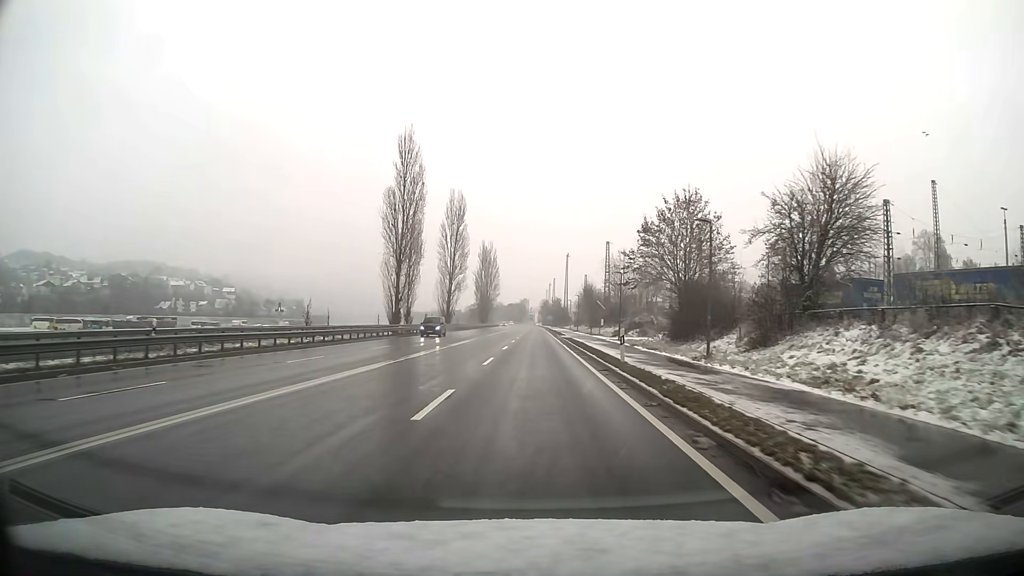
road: primary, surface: asphalt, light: Day
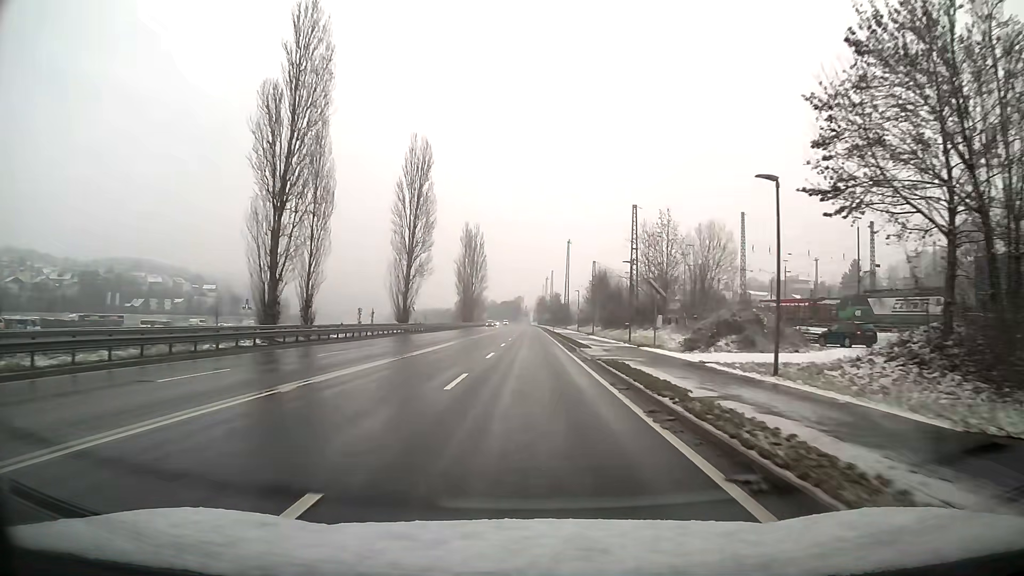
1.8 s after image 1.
(+0.1, +32.3) m; 0°
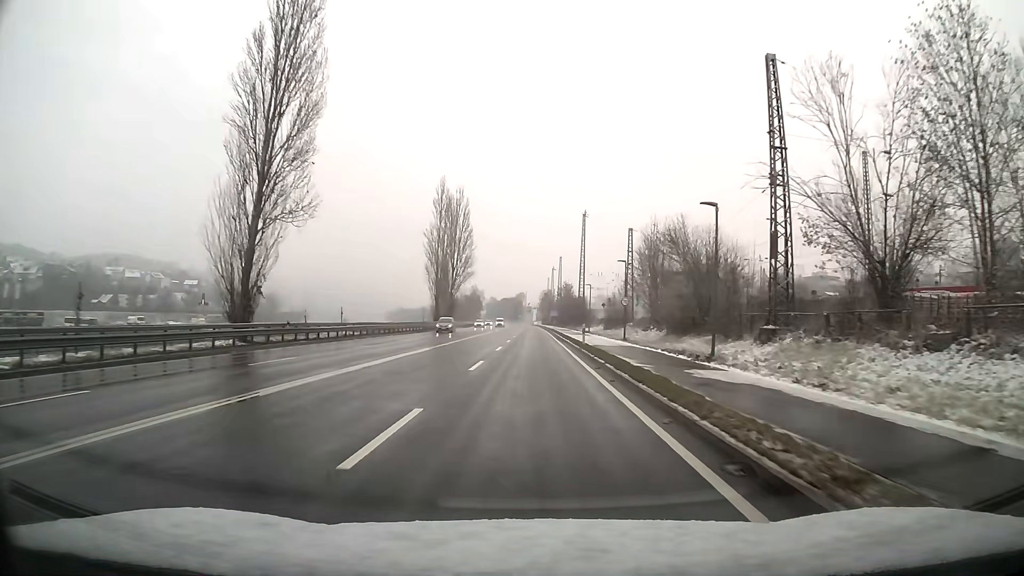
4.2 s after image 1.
(-0.1, +42.9) m; 0°
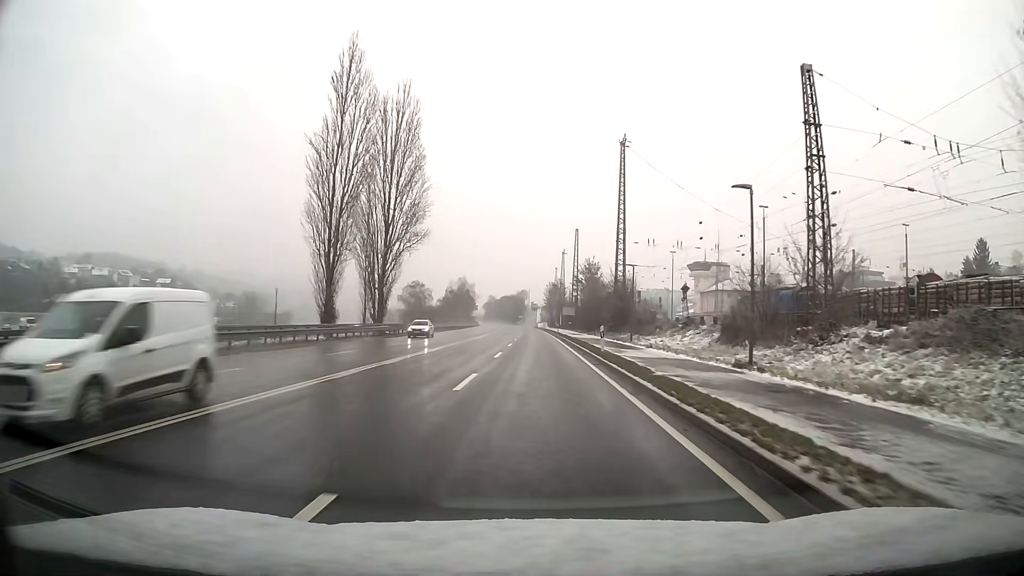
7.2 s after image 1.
(0.0, +53.4) m; 0°
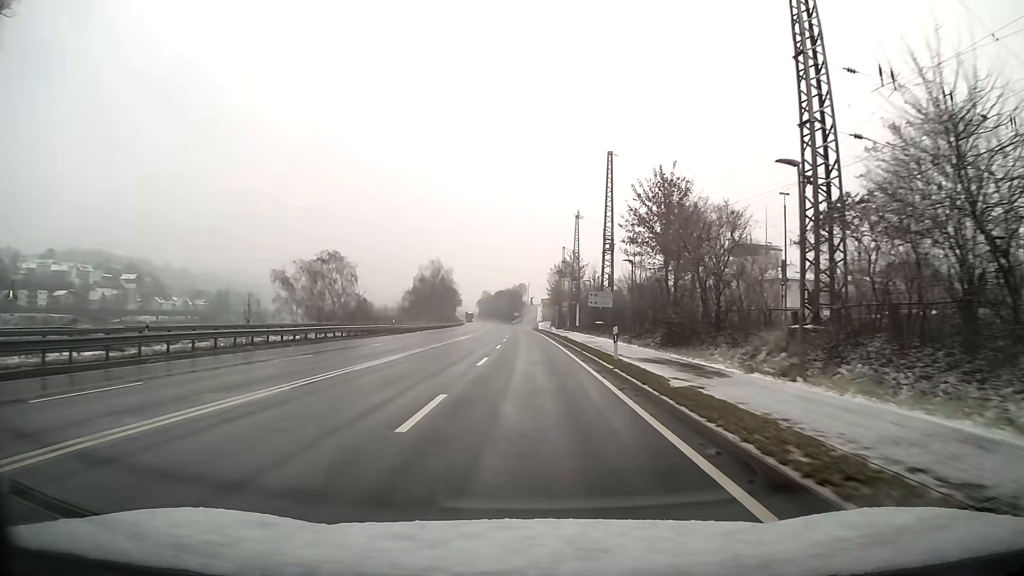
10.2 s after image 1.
(0.0, +53.3) m; 0°
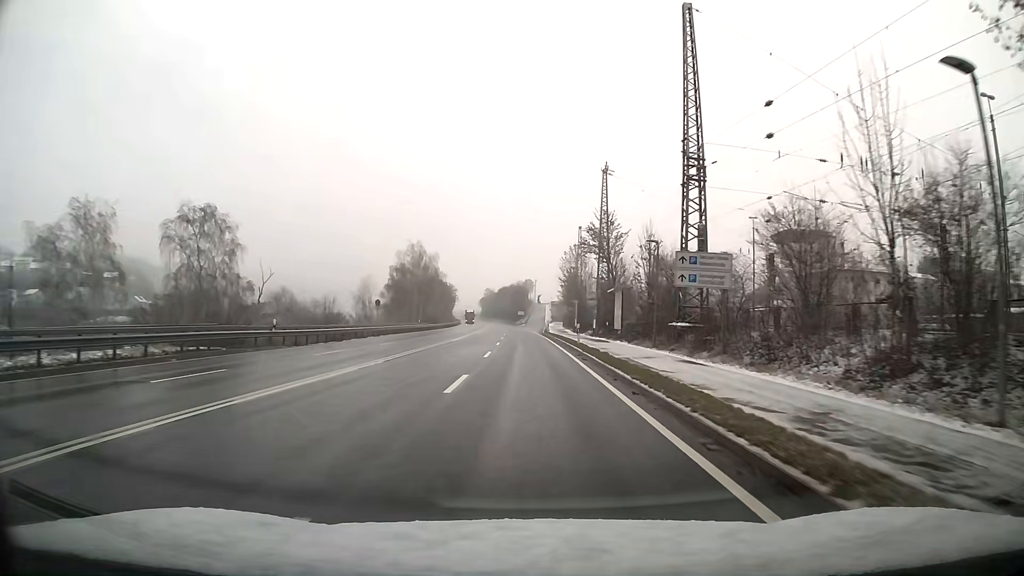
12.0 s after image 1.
(-0.2, +32.0) m; -1°
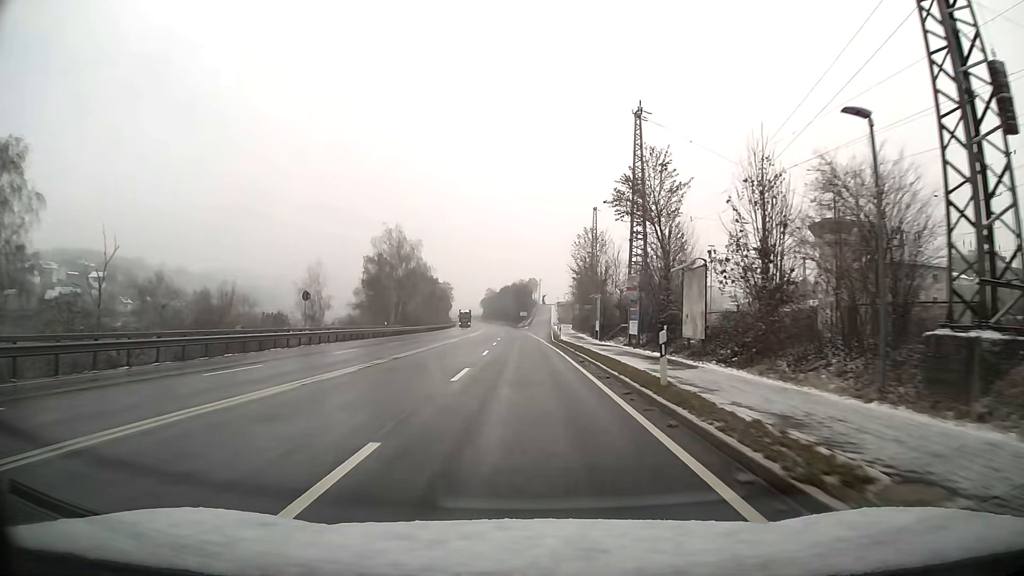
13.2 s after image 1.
(-0.1, +21.3) m; 0°
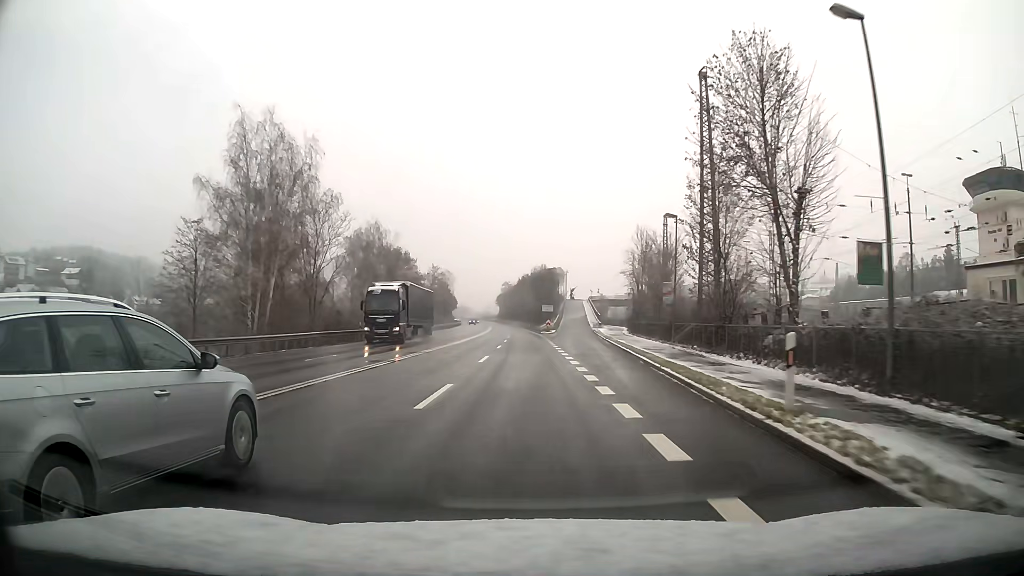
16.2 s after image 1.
(-0.8, +53.3) m; -2°
